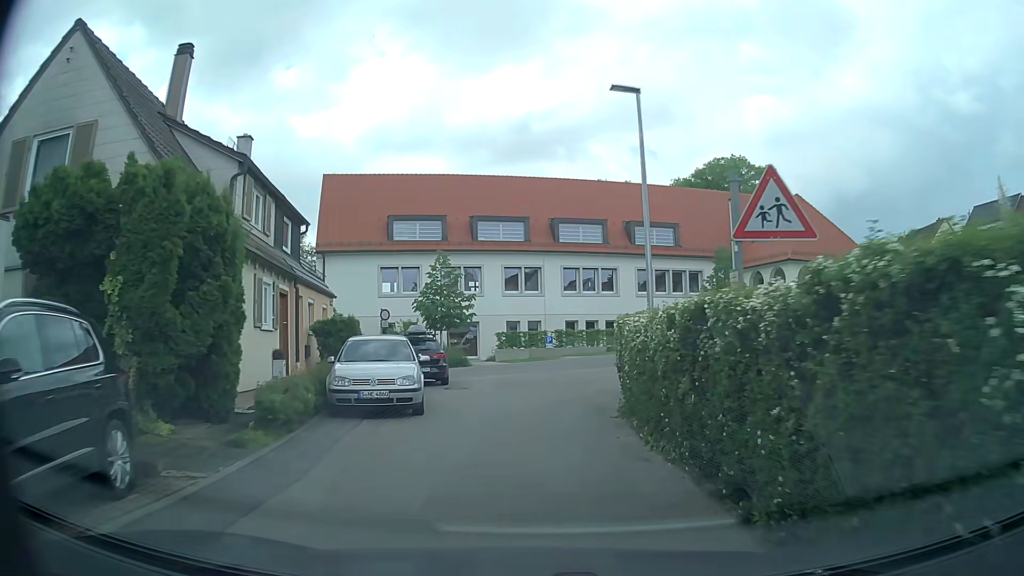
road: residential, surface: asphalt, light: Day
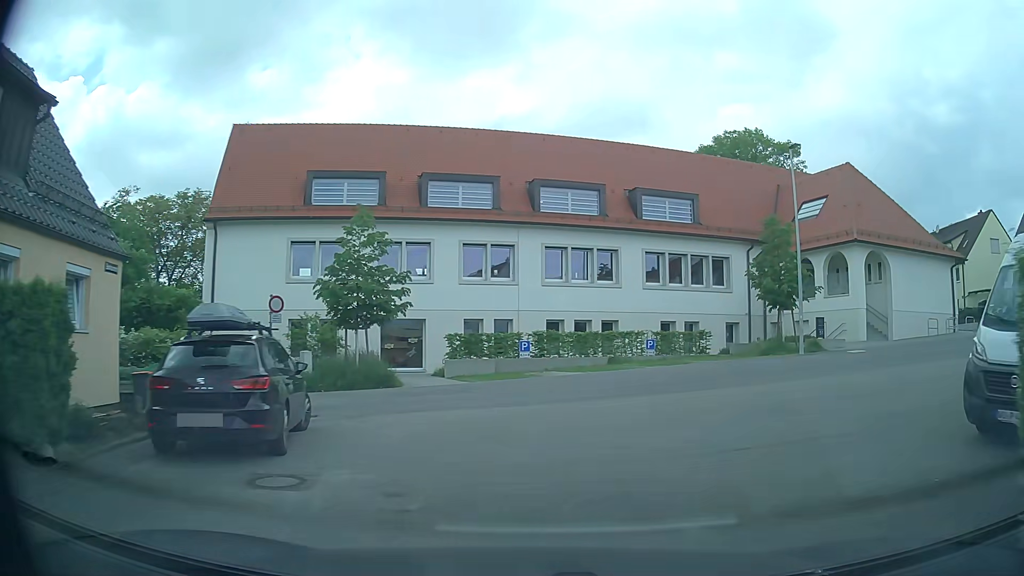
(+0.1, +12.4) m; +3°
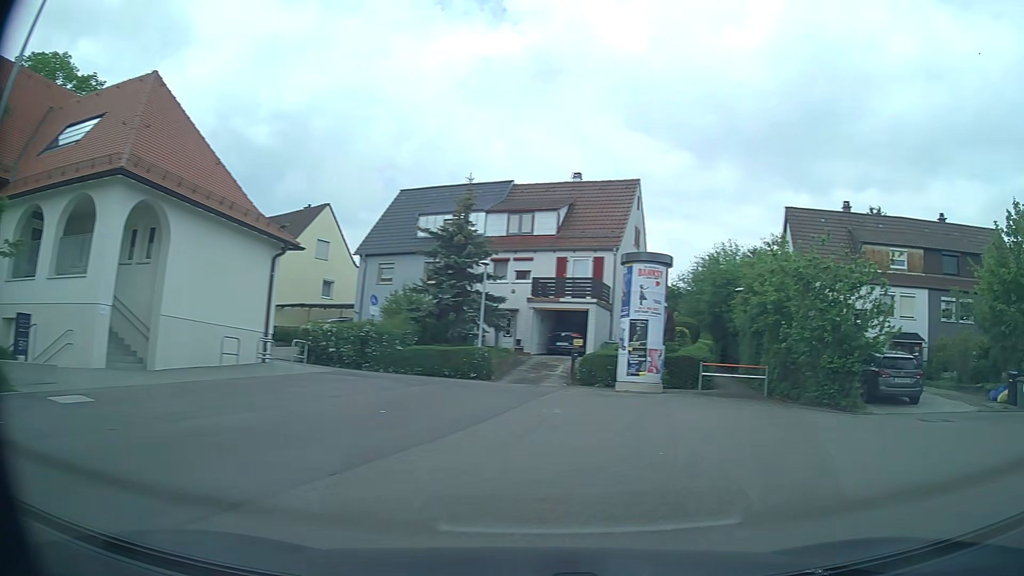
(+6.3, +14.1) m; +62°
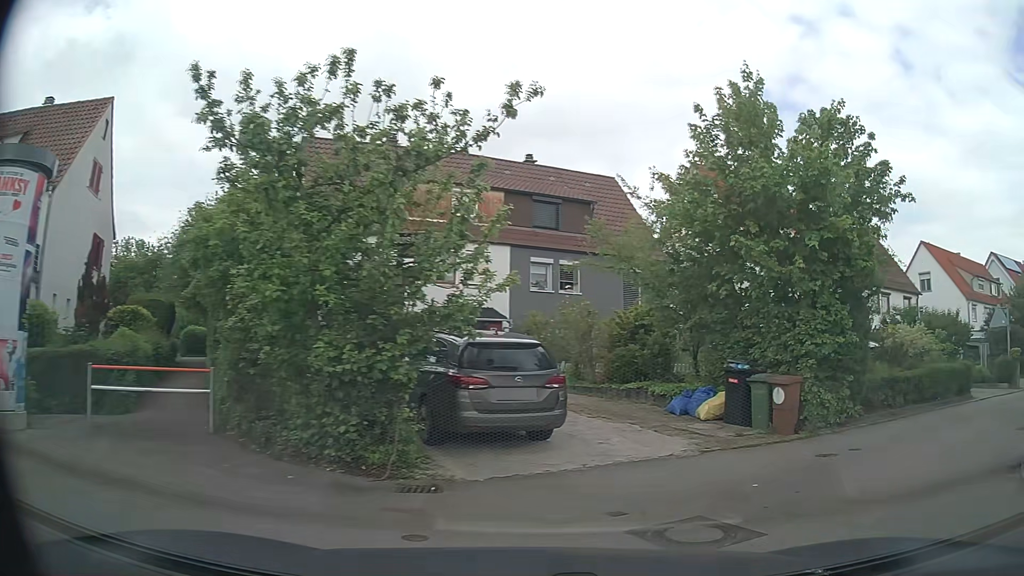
(+4.1, +10.1) m; +40°
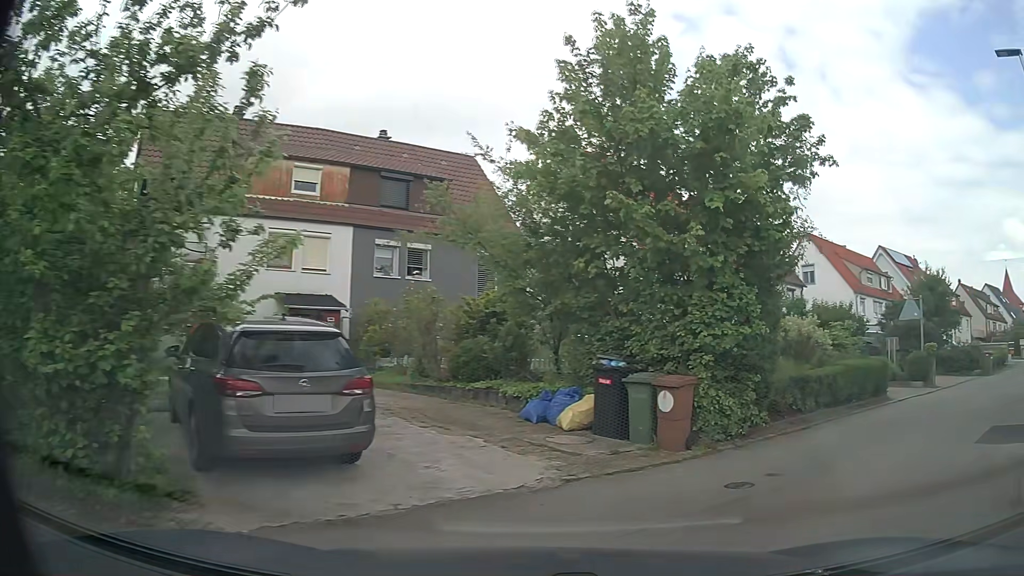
(+0.3, +2.5) m; +11°
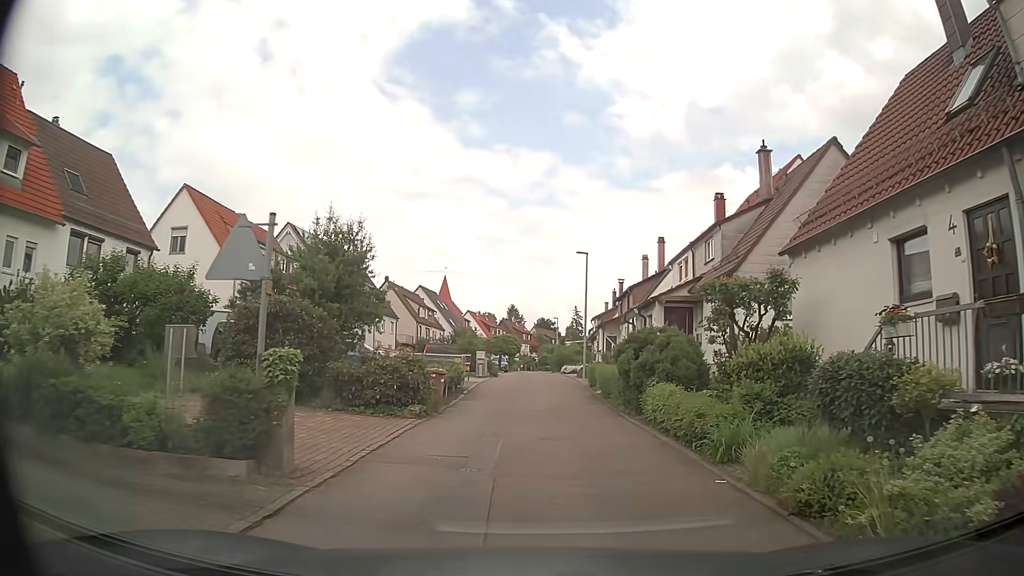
(+7.0, +11.2) m; +52°
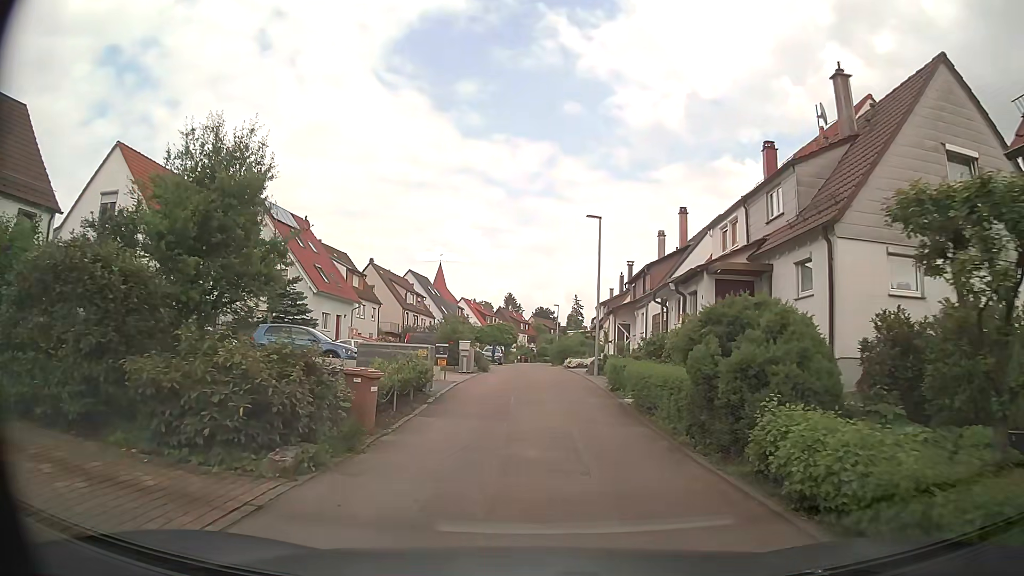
(0.0, +7.2) m; -1°
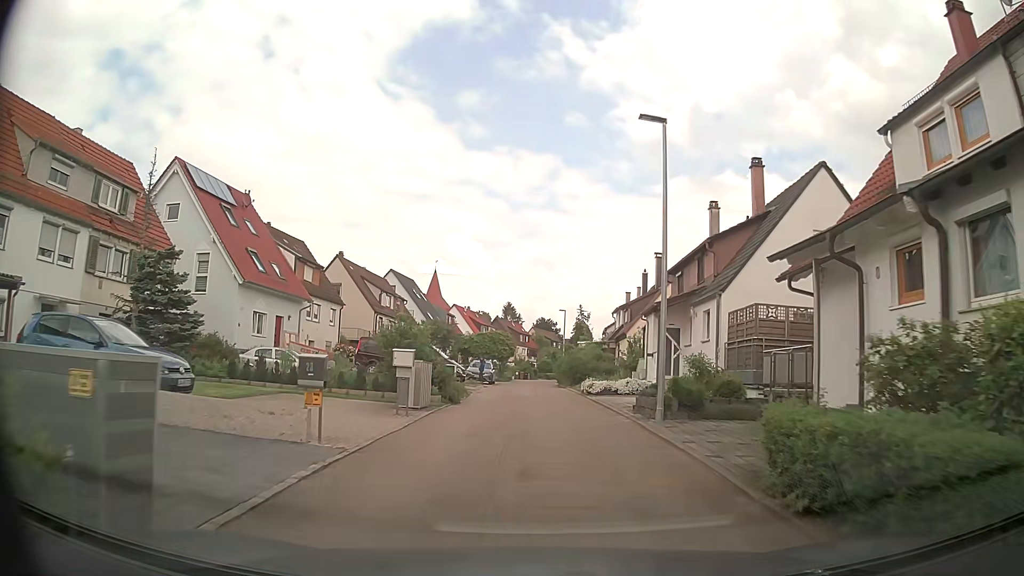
(+0.4, +12.9) m; +2°
